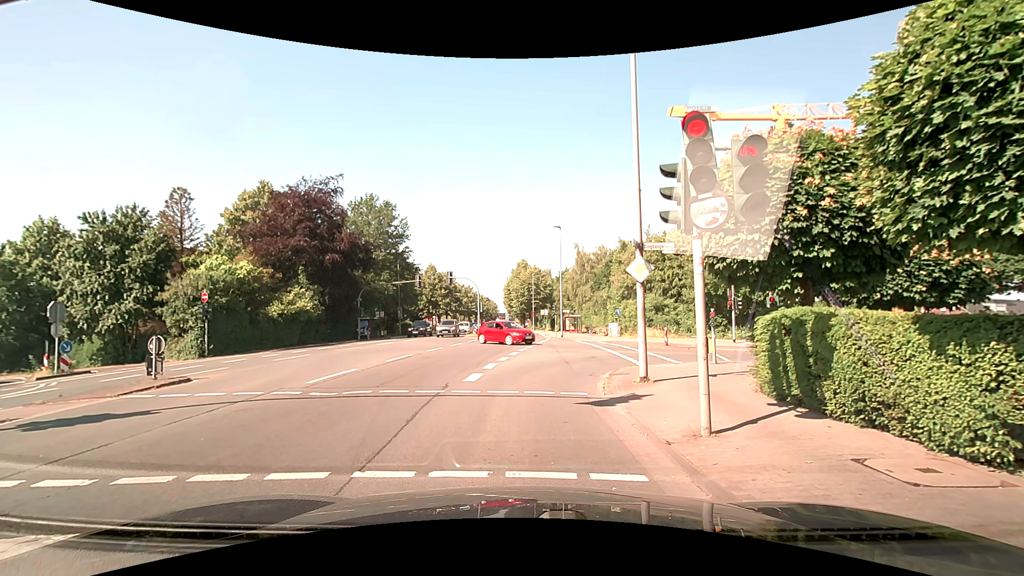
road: secondary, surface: asphalt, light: Day
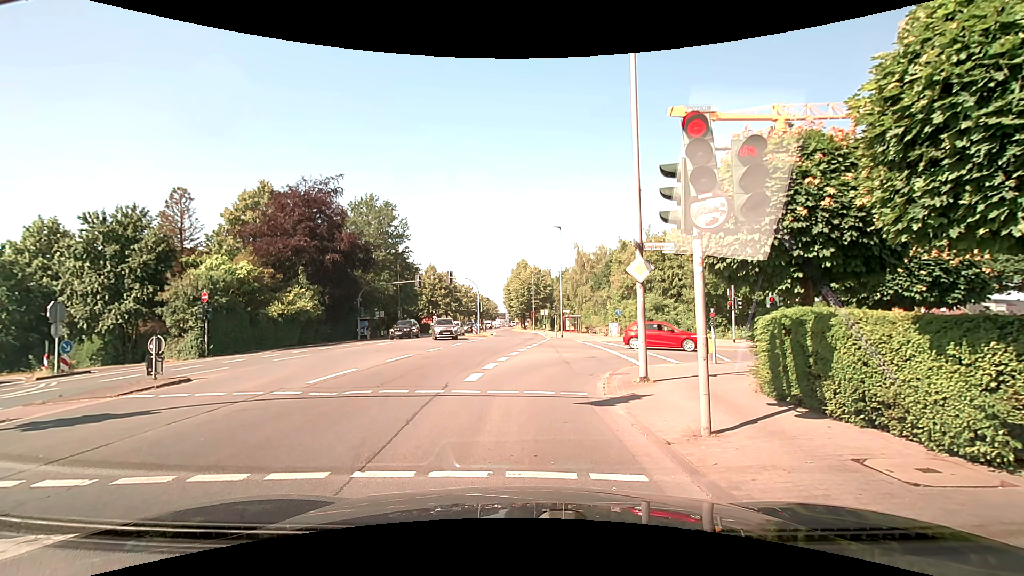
(0.0, 0.0) m; 0°
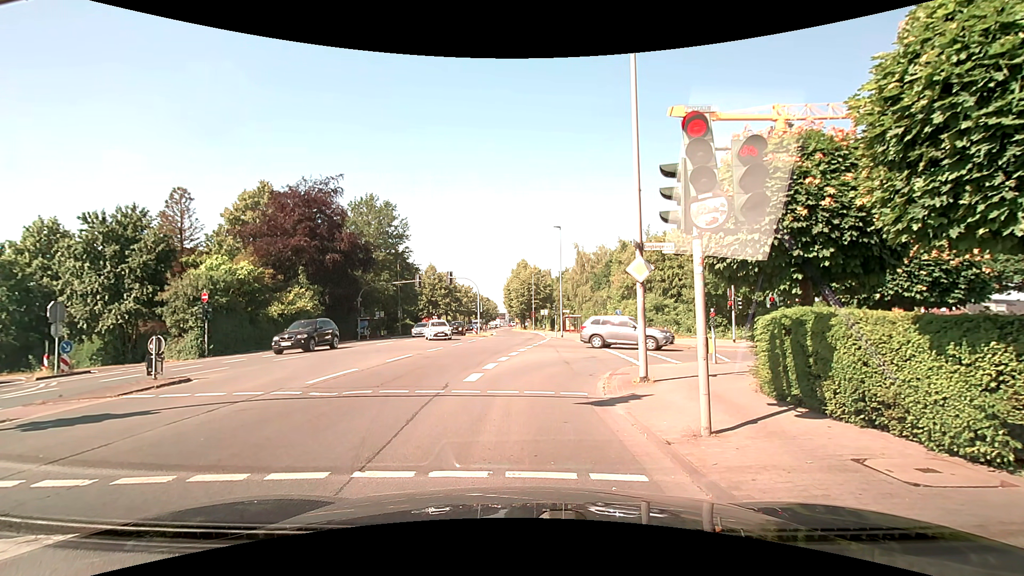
(0.0, 0.0) m; 0°
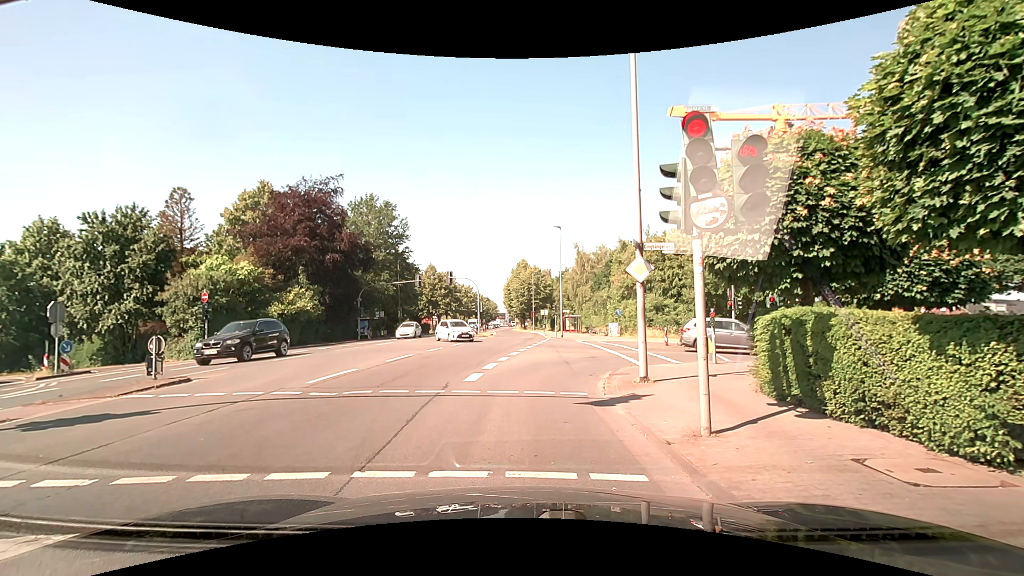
(0.0, 0.0) m; 0°
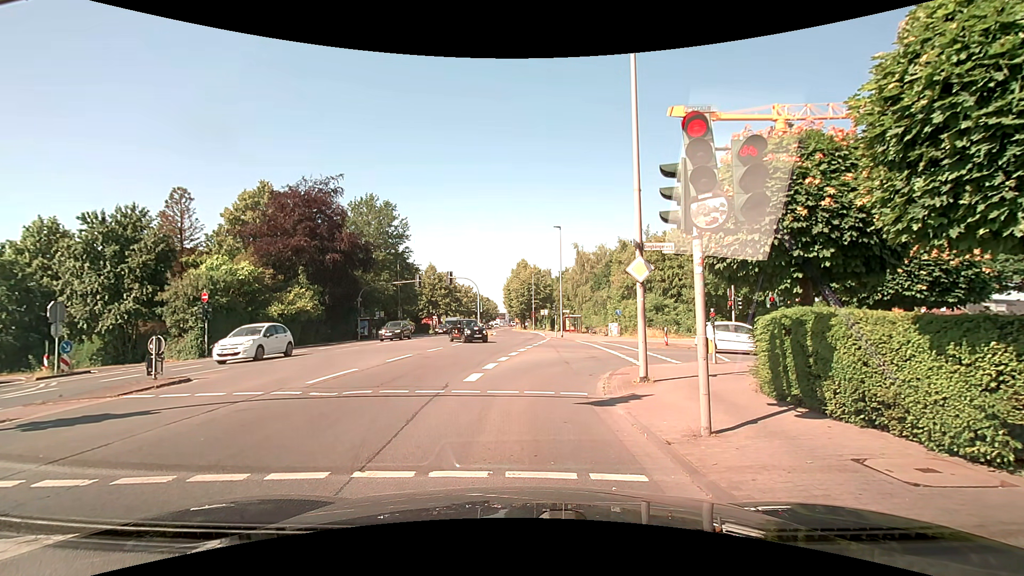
(0.0, 0.0) m; 0°
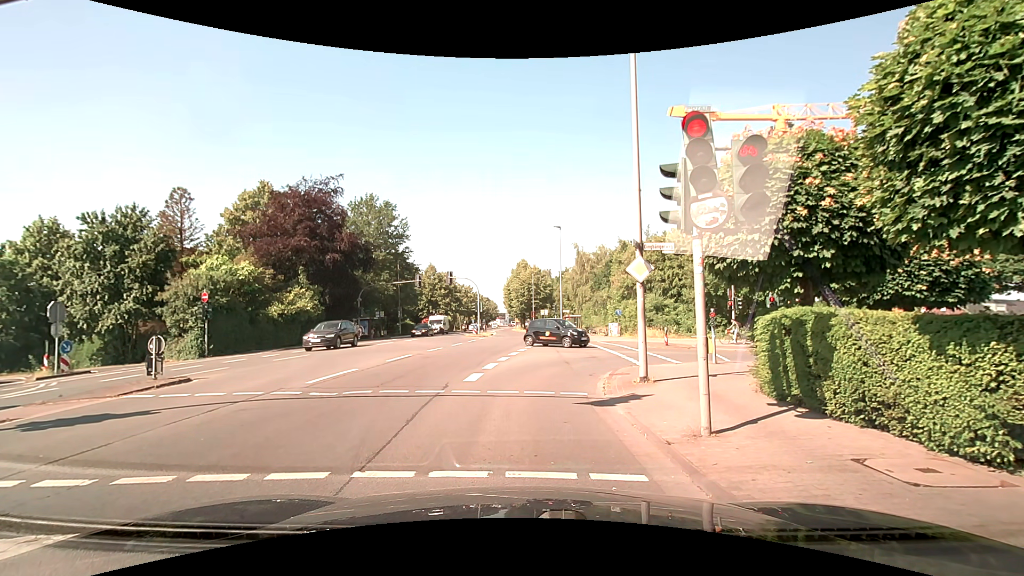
(0.0, 0.0) m; 0°
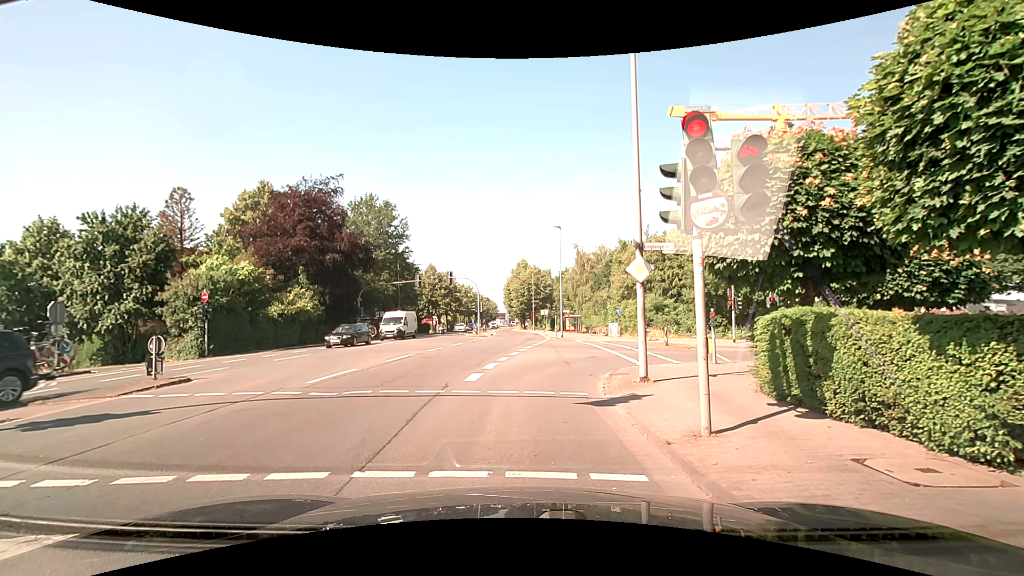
(0.0, 0.0) m; 0°
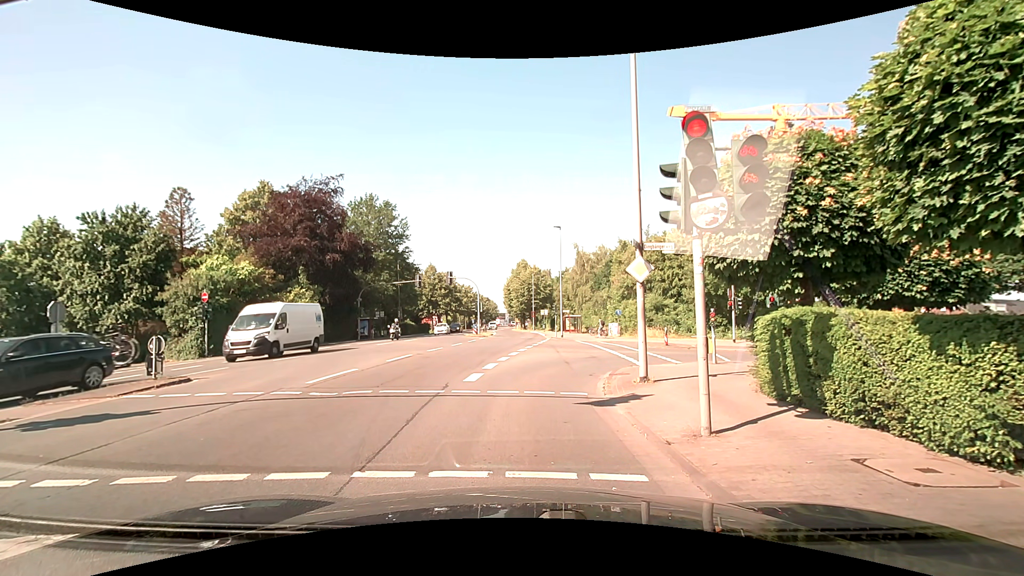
(0.0, 0.0) m; 0°
(0, +10) (+2, +20) (+10, +25) (+20, +24) (+30, +22) (+40, +20) (+49, +18) (+59, +17) (+69, +15) (+79, +14) m
